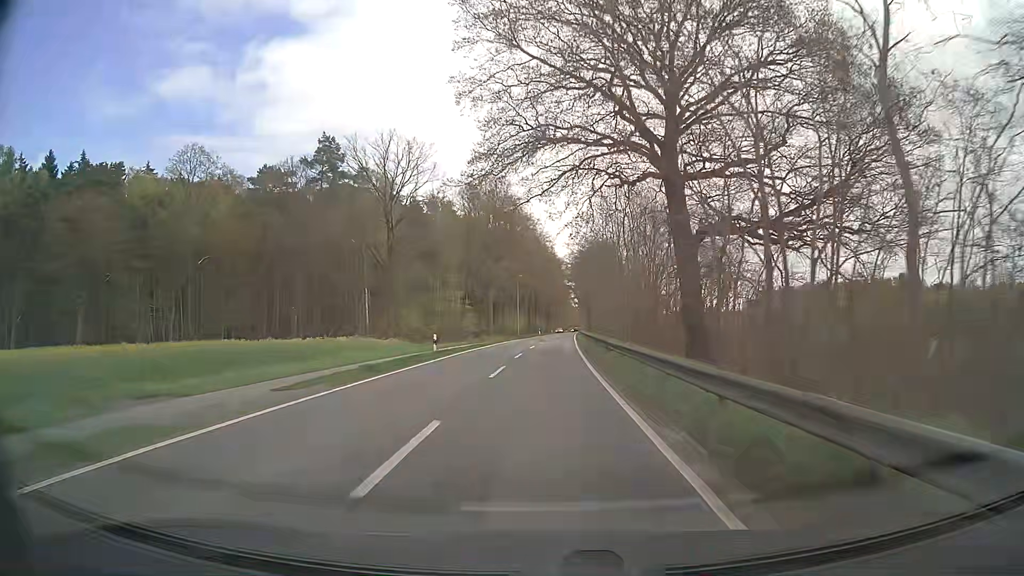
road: tertiary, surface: asphalt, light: Day
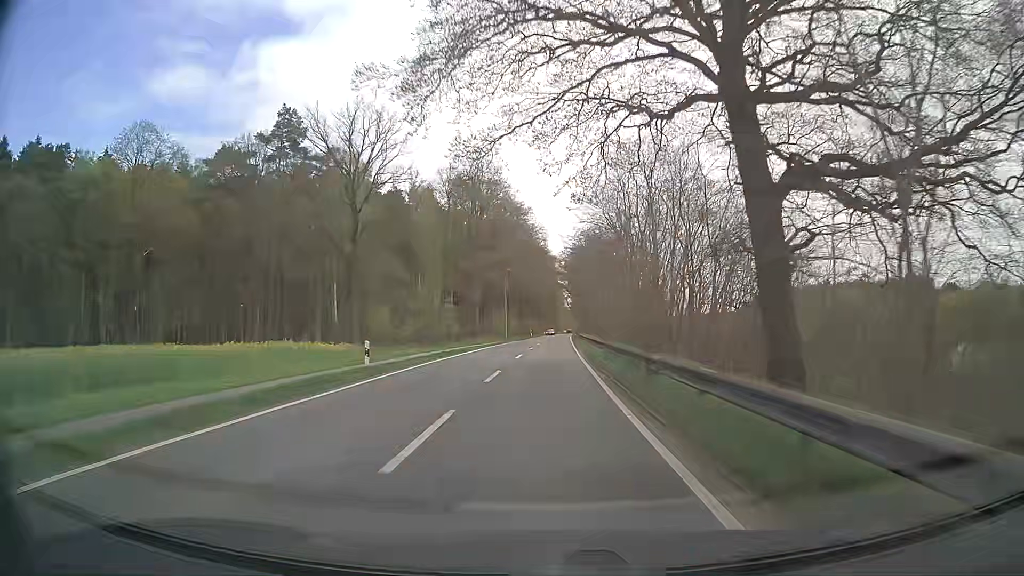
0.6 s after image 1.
(+0.1, +10.9) m; +1°
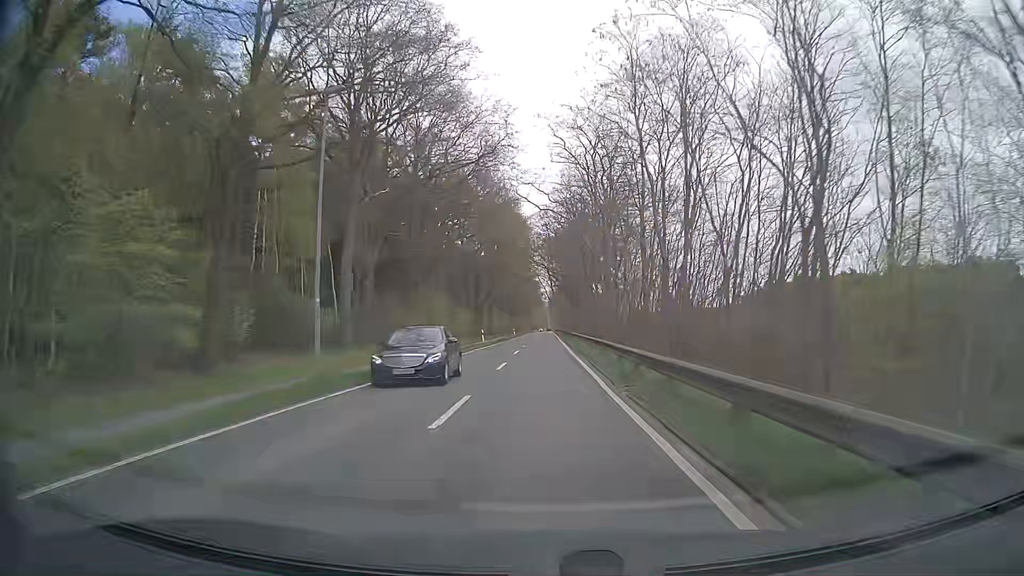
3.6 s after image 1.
(+1.2, +54.3) m; +2°
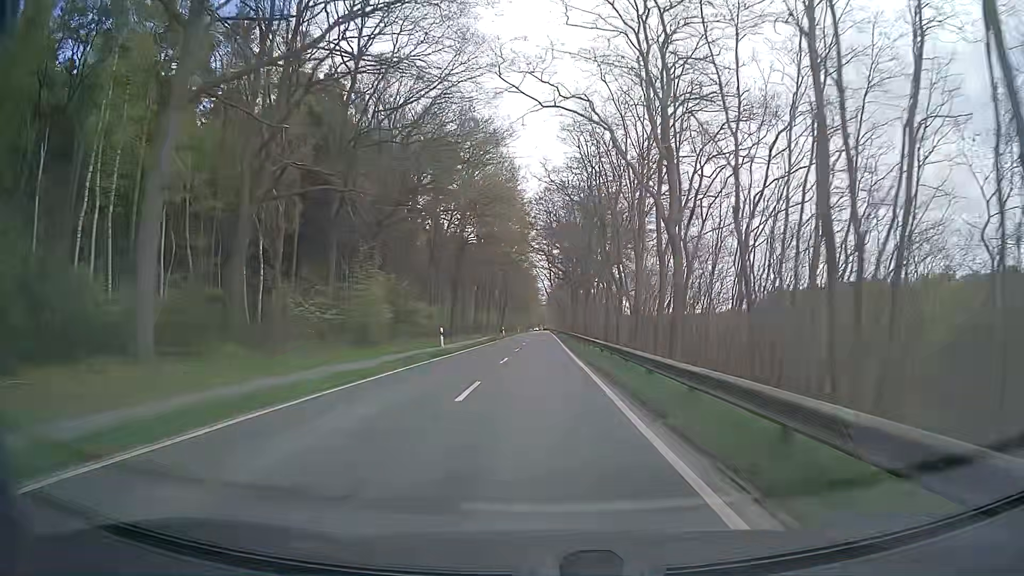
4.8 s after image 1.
(0.0, +21.6) m; 0°
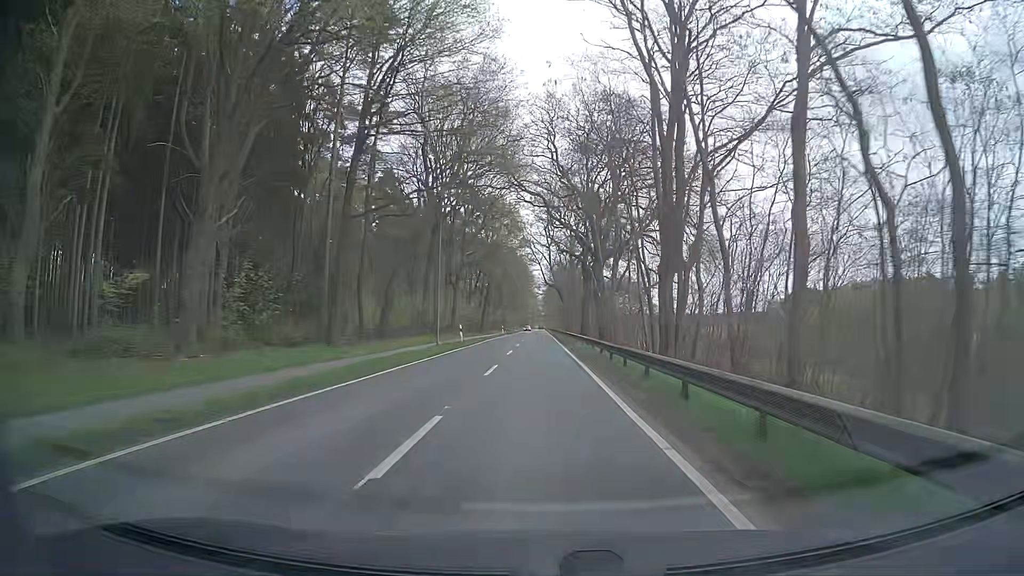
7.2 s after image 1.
(+0.1, +43.2) m; +1°
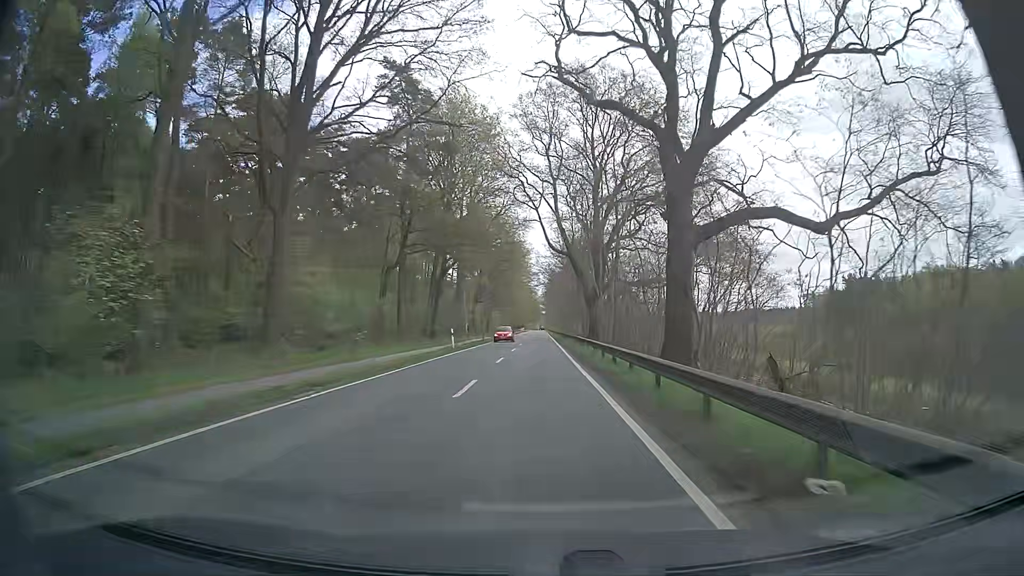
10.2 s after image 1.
(-0.4, +54.0) m; -1°
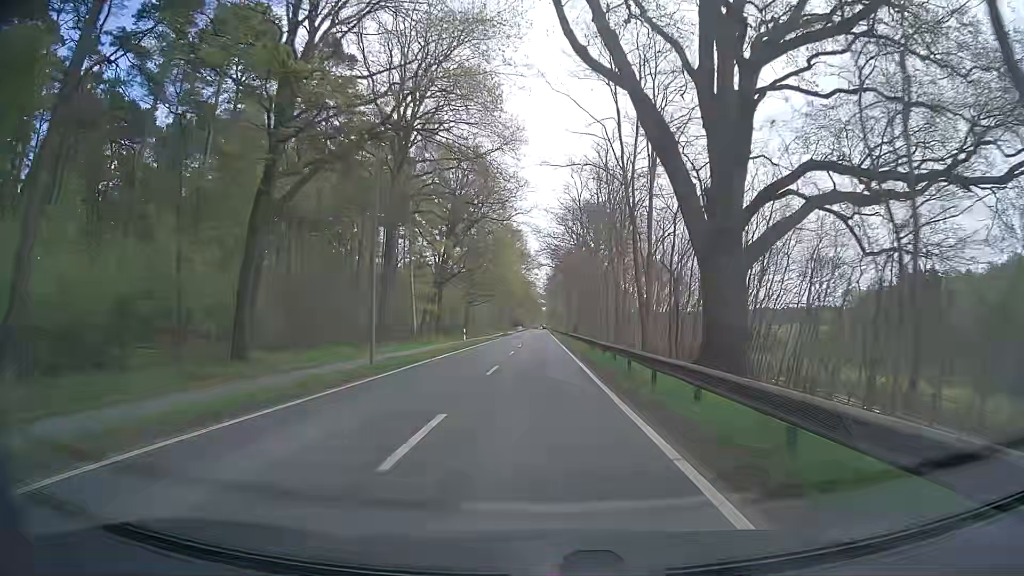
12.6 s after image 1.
(+0.2, +43.2) m; +1°
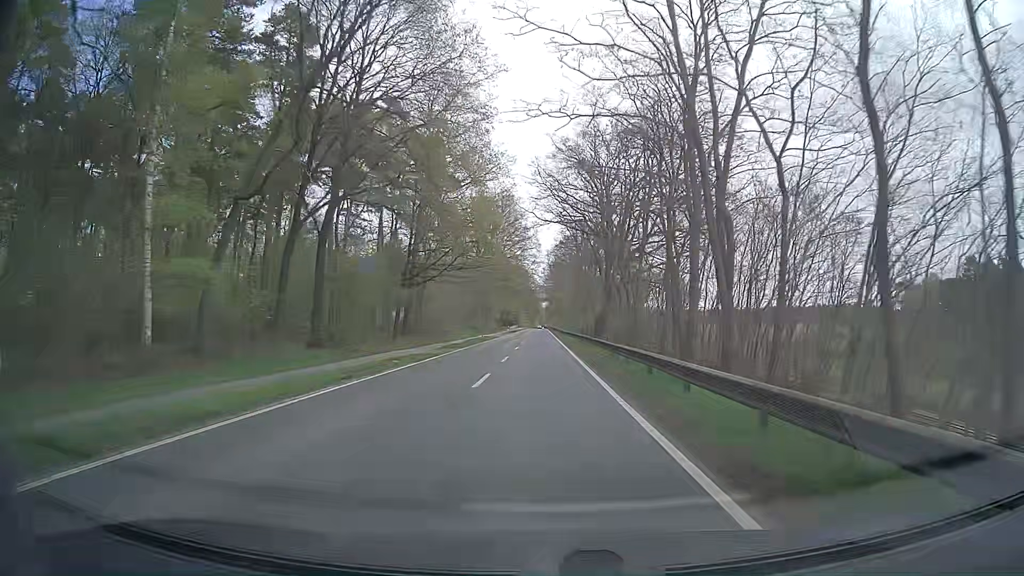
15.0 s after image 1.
(-0.2, +43.2) m; 0°
(0, +10) (0, +20) (0, +30) (0, +40) (0, +50) (0, +60) (-1, +70) (-1, +80) (-1, +90) (-1, +100) m
